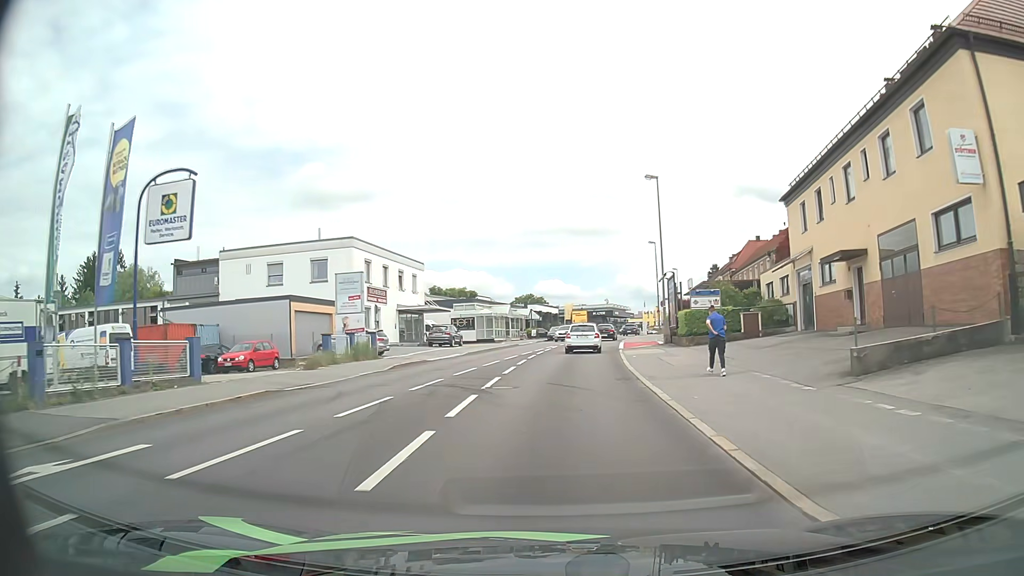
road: tertiary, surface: asphalt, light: Day
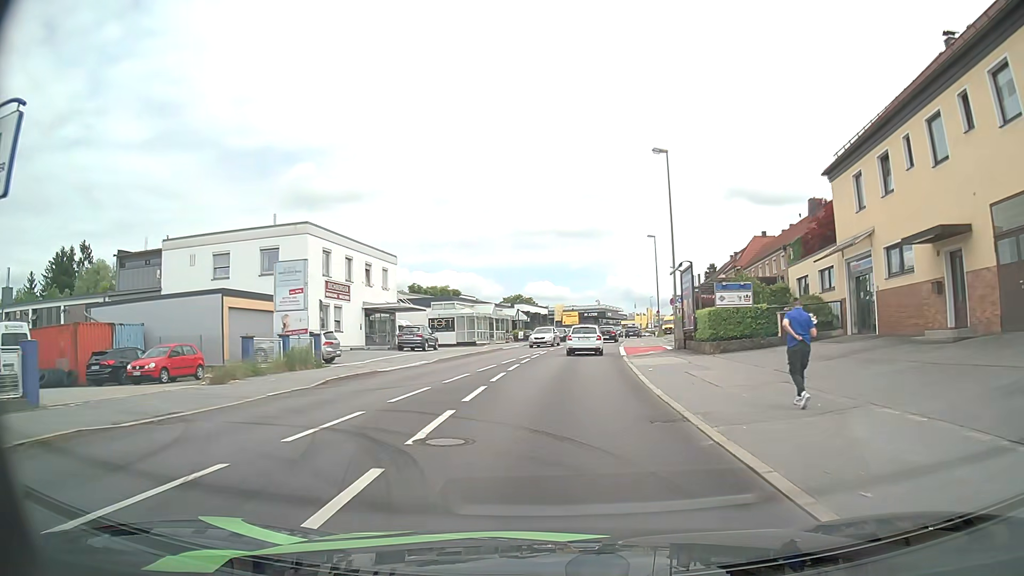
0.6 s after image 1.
(+0.1, +6.9) m; +1°
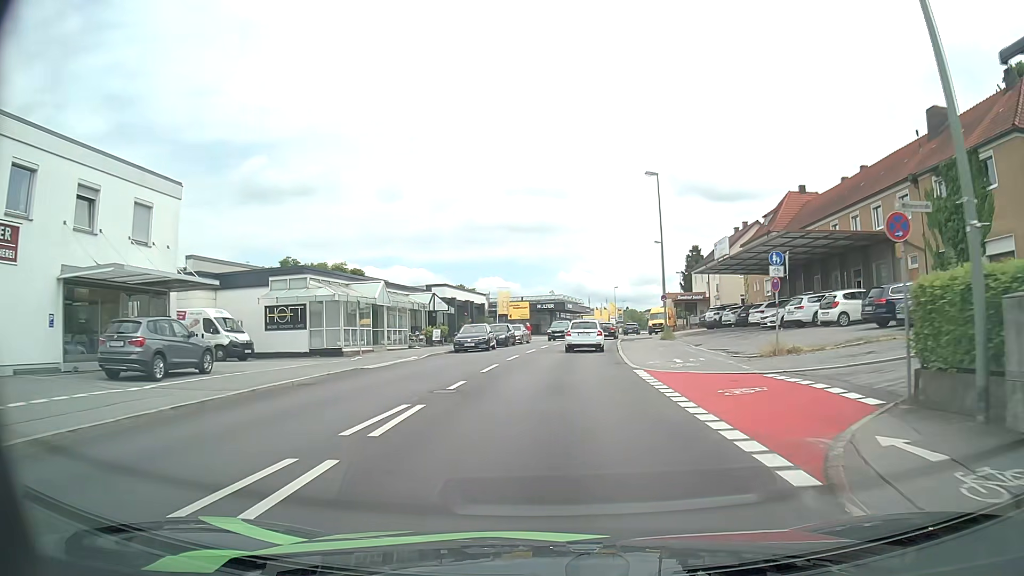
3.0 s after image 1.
(+0.9, +27.1) m; +4°
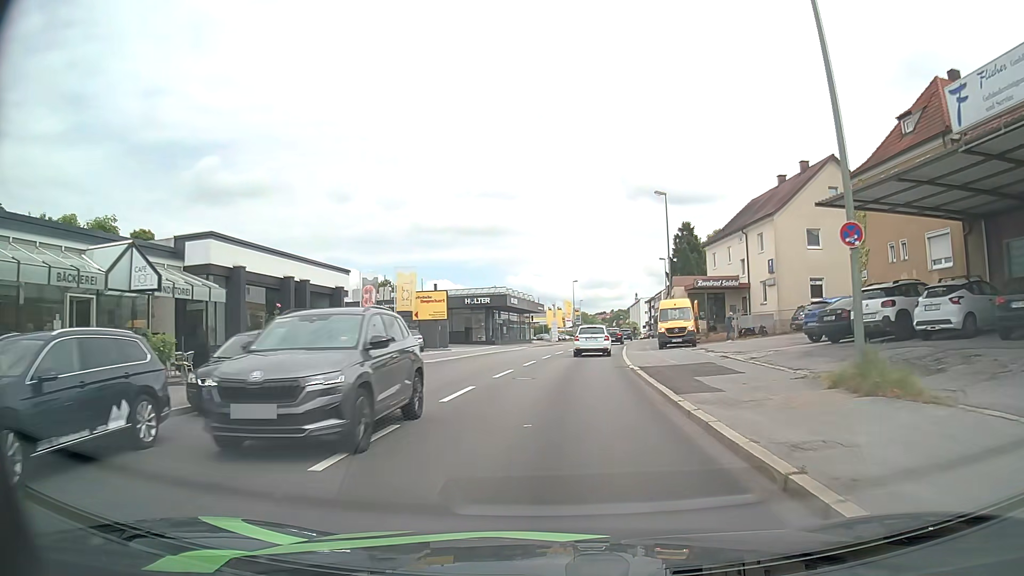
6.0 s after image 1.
(+1.1, +30.2) m; +4°
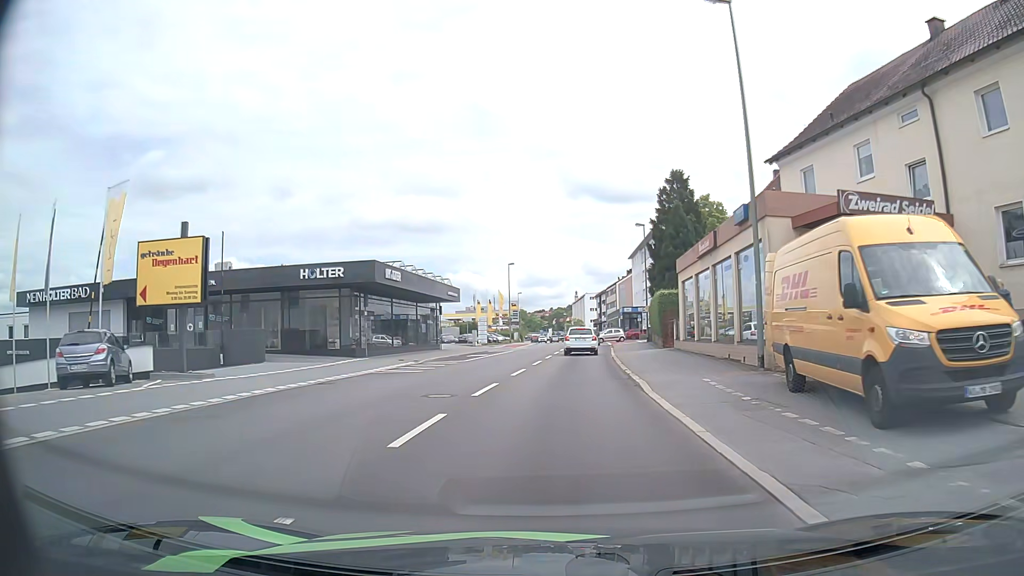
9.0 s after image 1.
(+1.3, +28.4) m; +5°
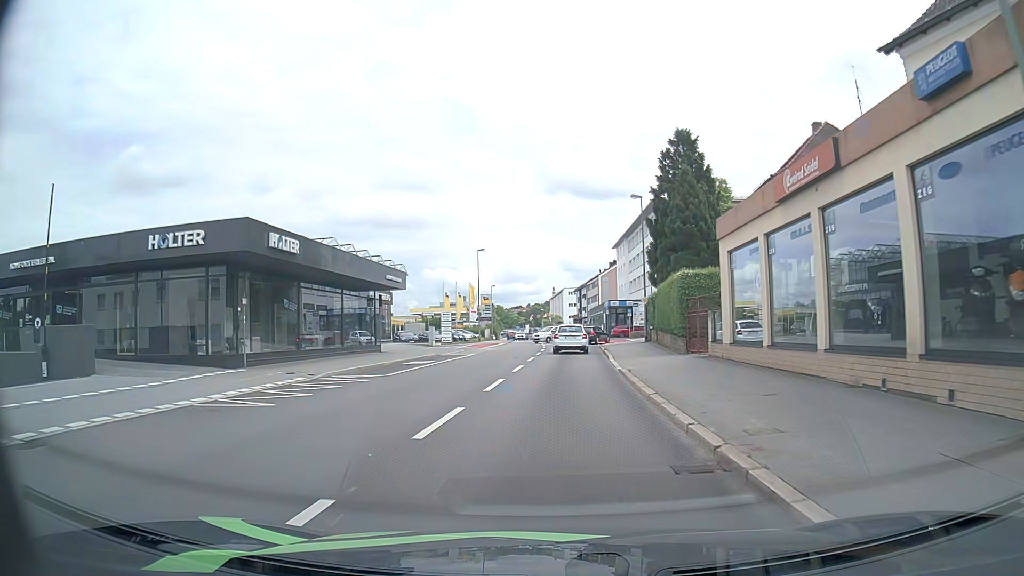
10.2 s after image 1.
(+0.1, +11.5) m; +1°
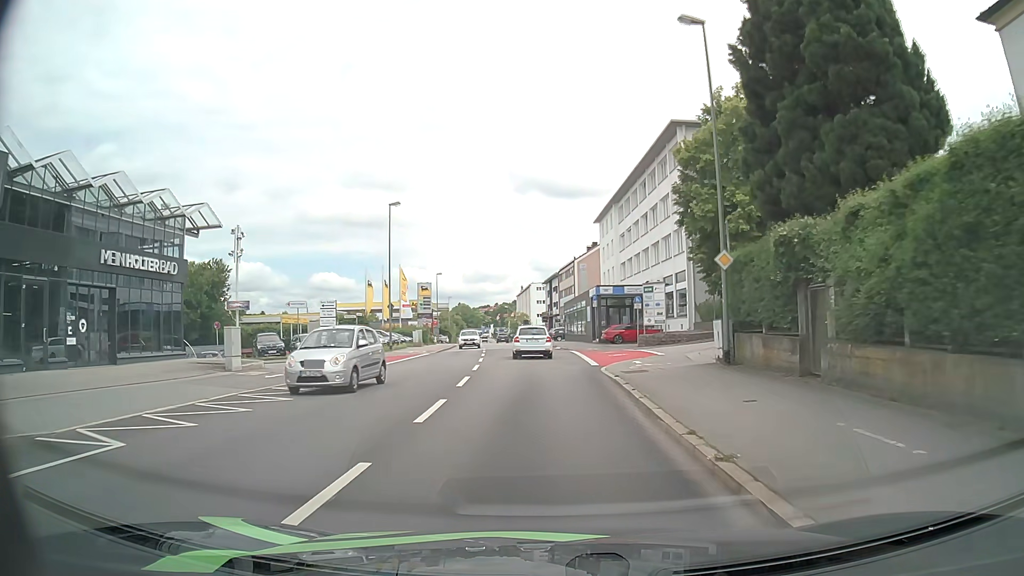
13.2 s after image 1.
(+1.0, +28.4) m; +3°
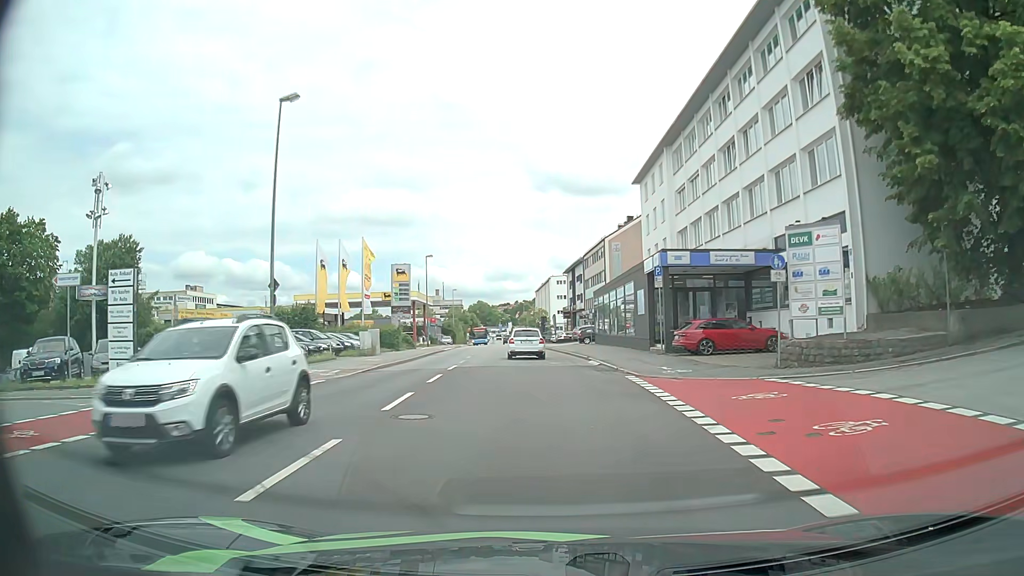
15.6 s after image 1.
(-0.3, +22.8) m; -2°
(0, +10) (0, +20) (-1, +30) (-1, +40) (-2, +50) (-3, +60) (-4, +70) (-4, +80) (-5, +90) (-6, +100) m
